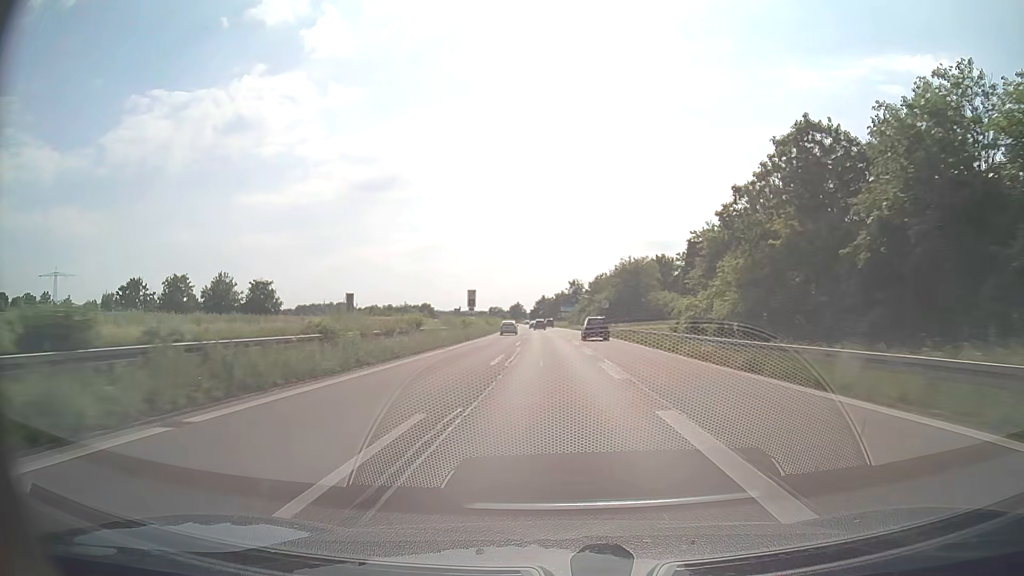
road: trunk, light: Day
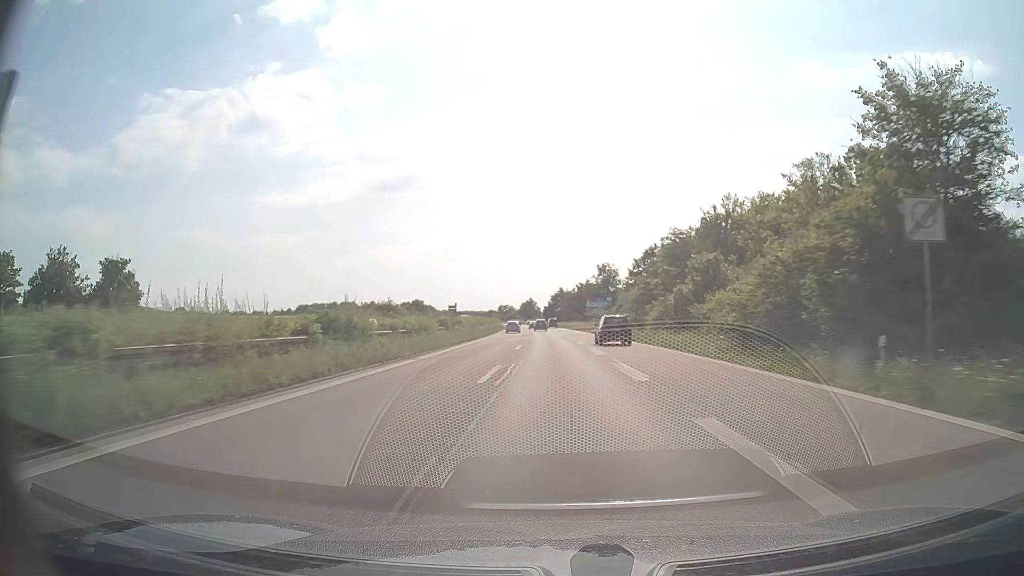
(-0.9, +61.0) m; -1°
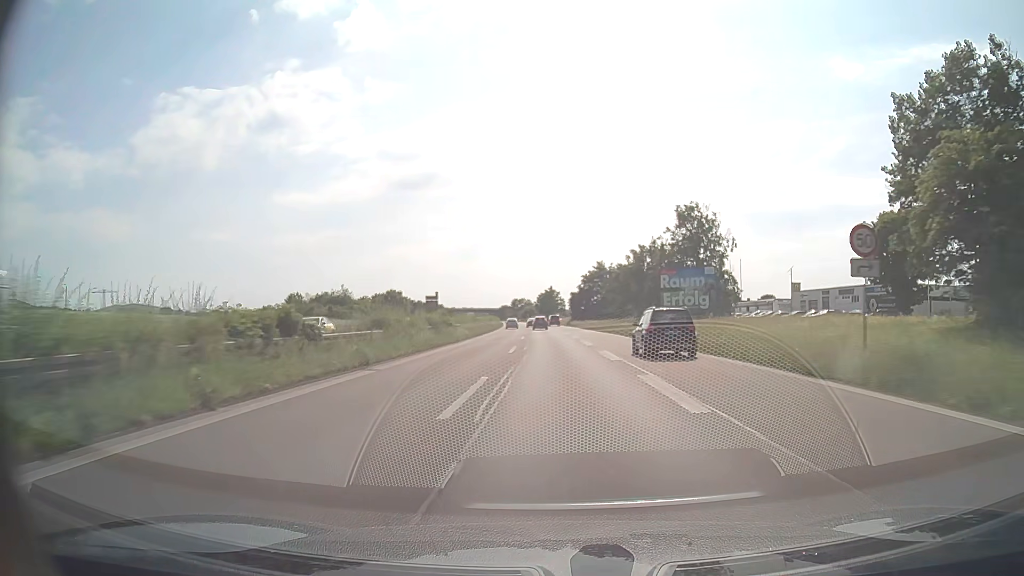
(-1.6, +77.4) m; -2°
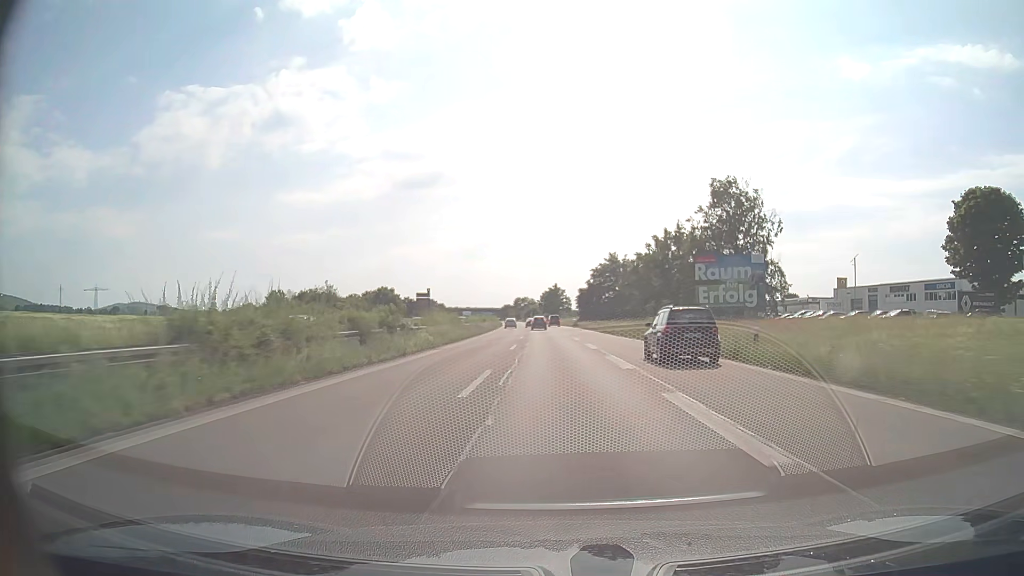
(-0.1, +15.3) m; 0°
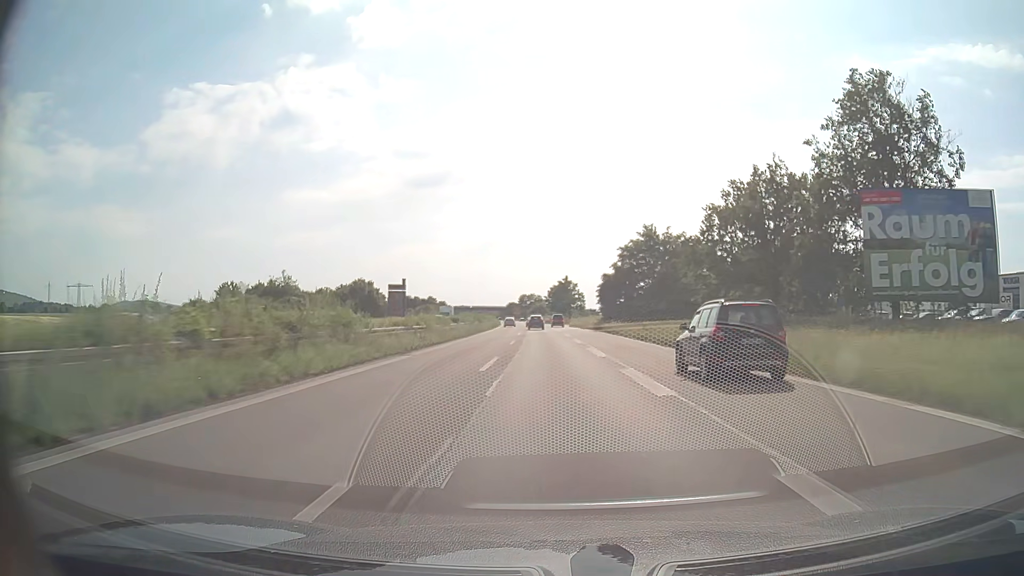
(-0.2, +30.2) m; -1°
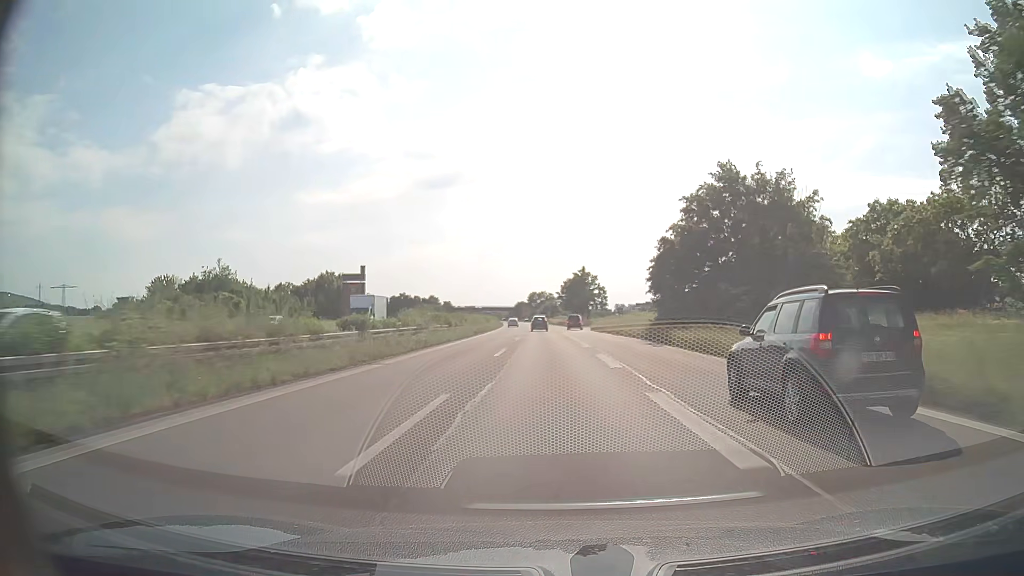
(-0.2, +29.6) m; -1°
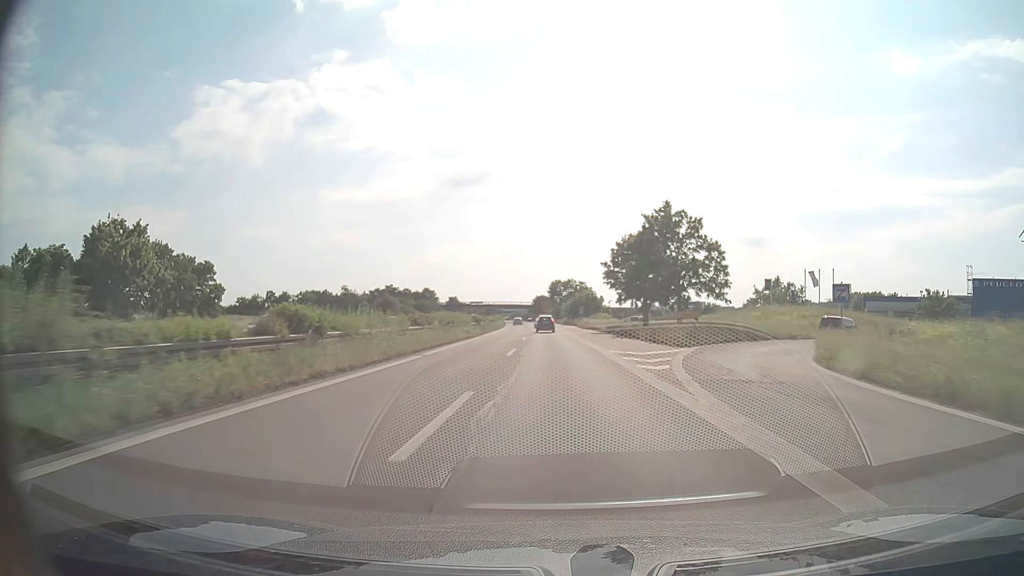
(-1.6, +71.3) m; -2°
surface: asphalt
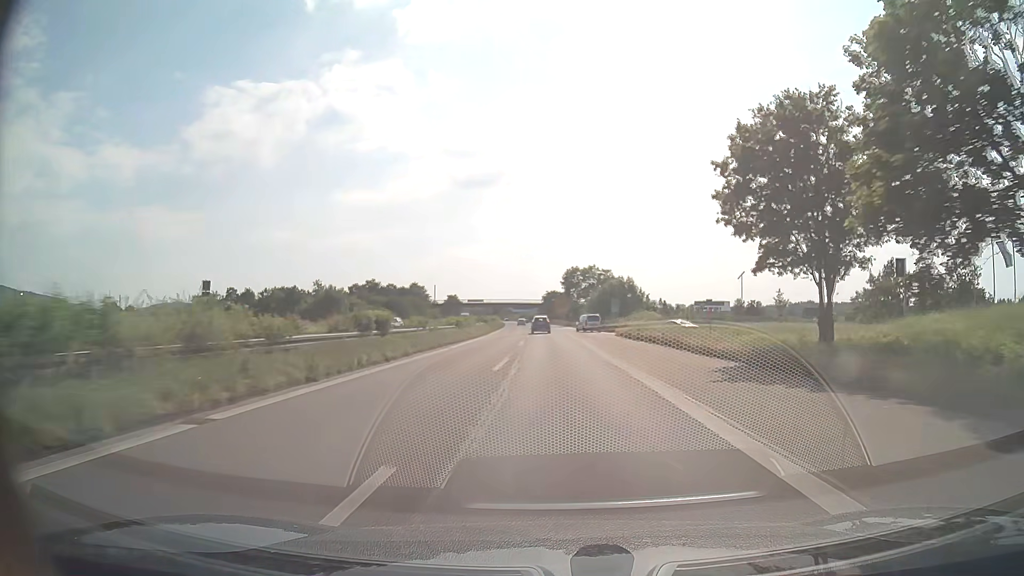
(-0.3, +42.4) m; -1°
(0, +10) (0, +20) (0, +30) (-1, +40) (-1, +50) (-1, +60) (-1, +70) (-2, +80) (-2, +90) (-3, +100) m
